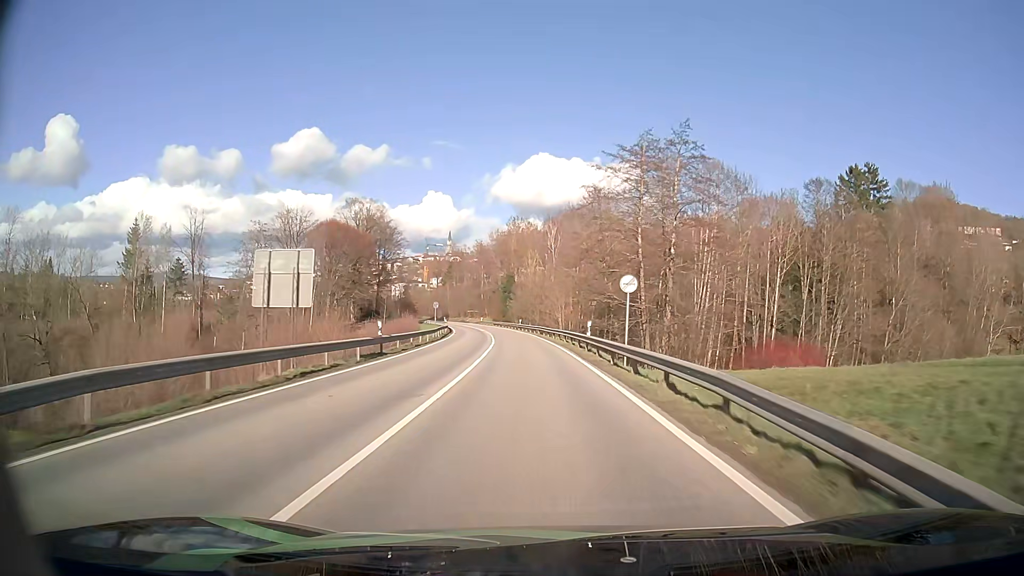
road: secondary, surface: asphalt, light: Day
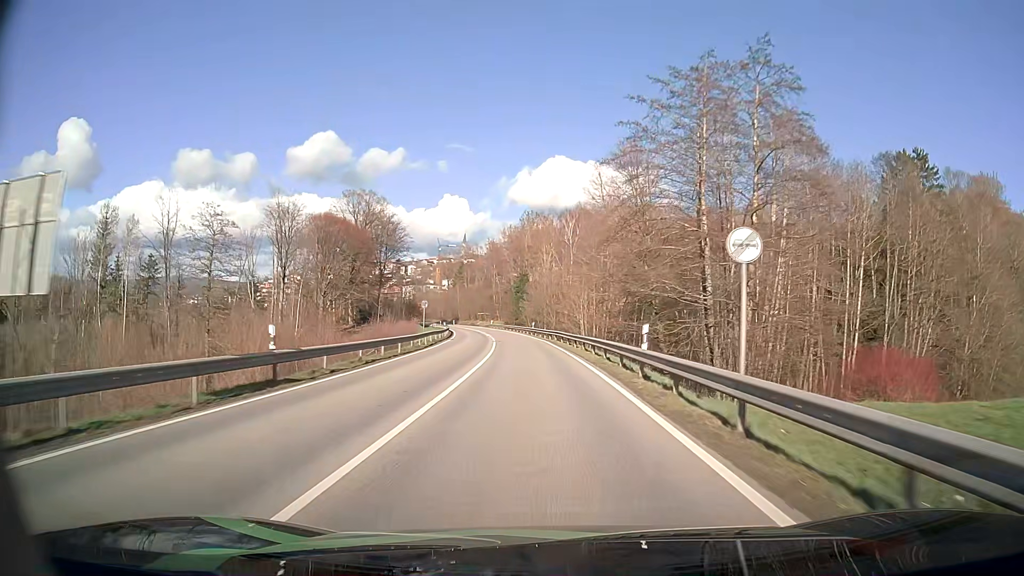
(-0.1, +12.9) m; -1°
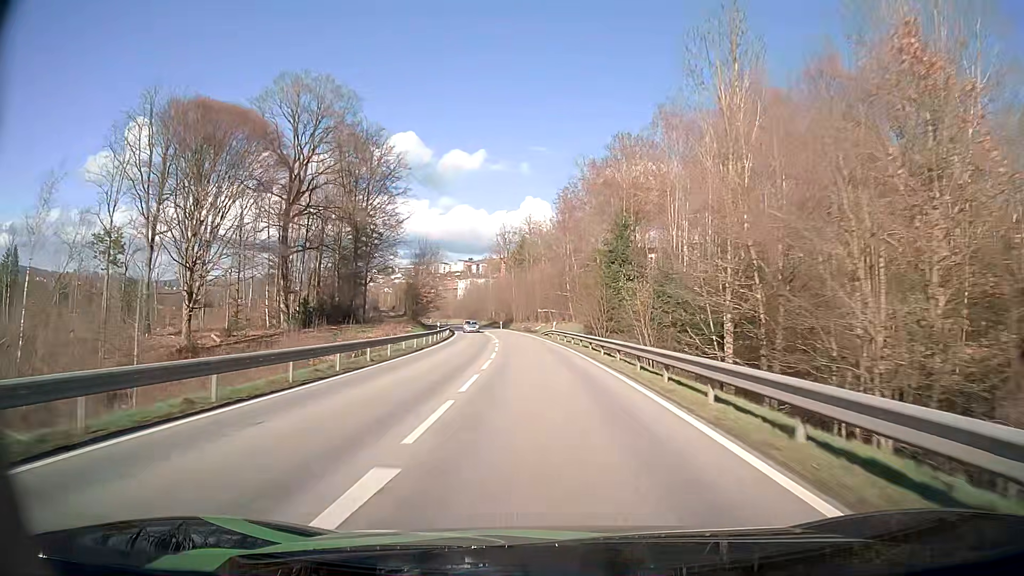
(-4.0, +65.0) m; -7°
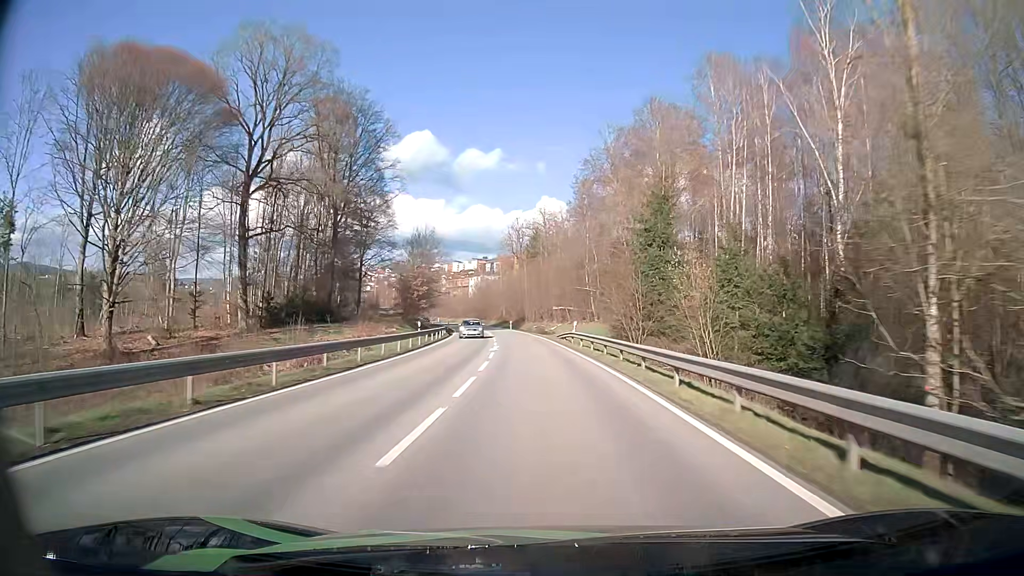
(-0.1, +13.2) m; -1°
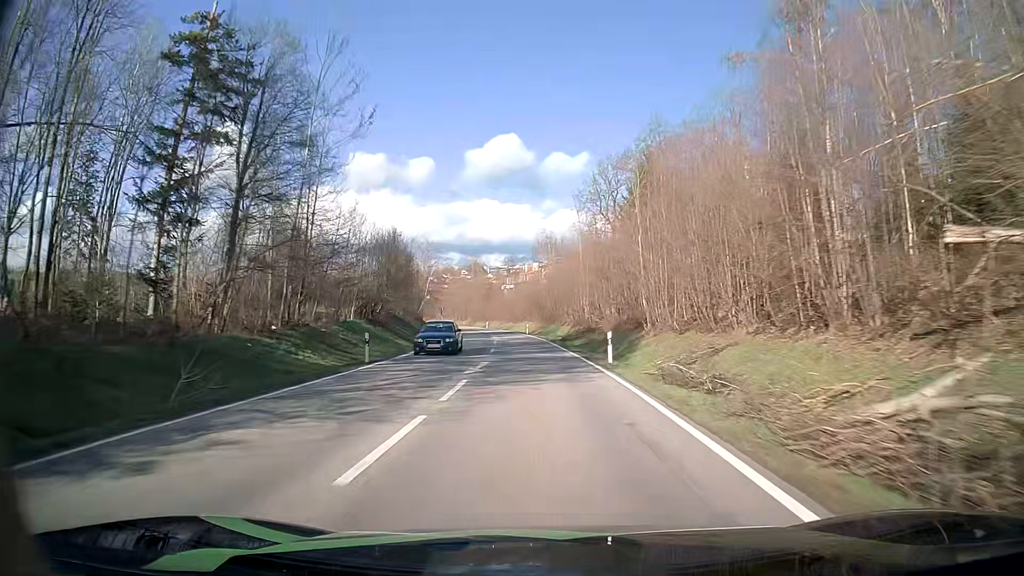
(-3.8, +66.8) m; -7°
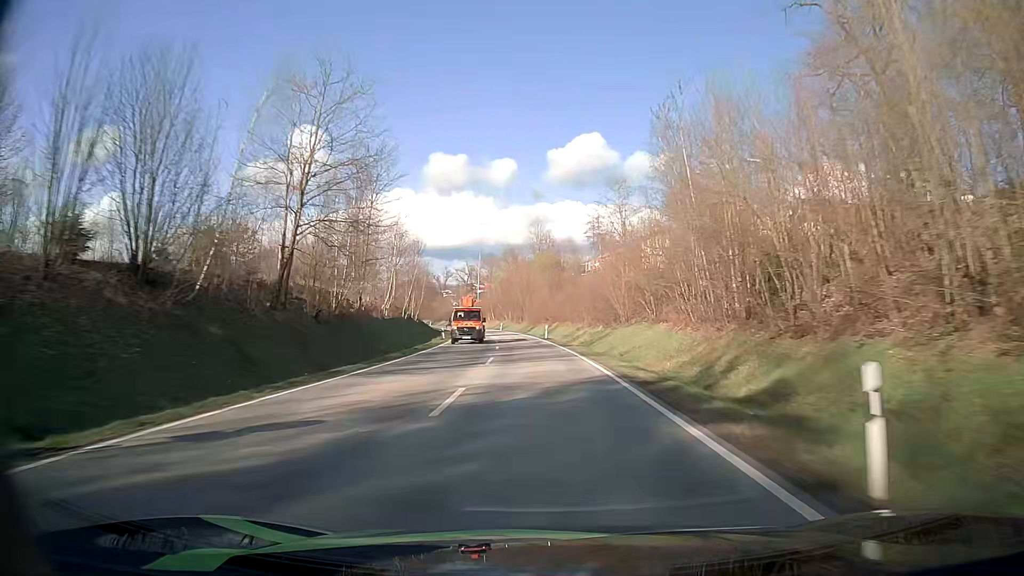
(-4.3, +68.1) m; -7°
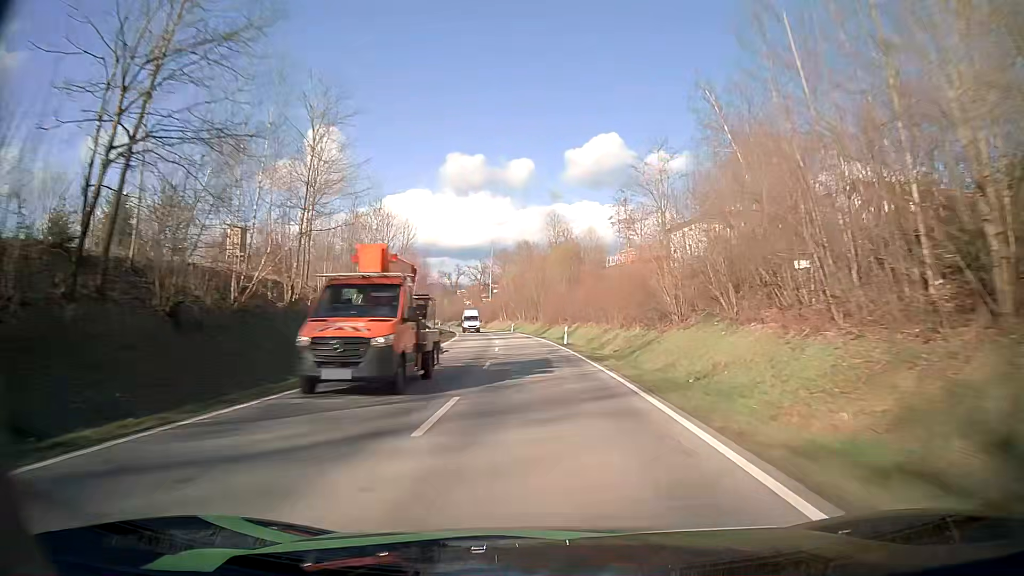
(-0.1, +13.8) m; -1°
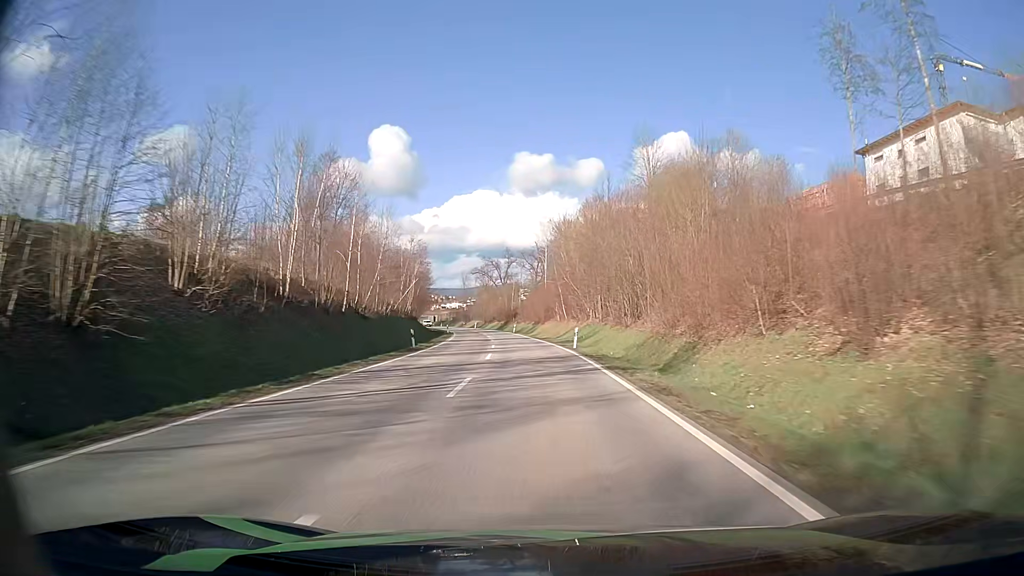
(-2.6, +55.8) m; -5°
(0, +10) (-1, +20) (-1, +30) (-2, +40) (-3, +50) (-4, +60) (-5, +70) (-6, +80) (-8, +90) (-10, +99) m
